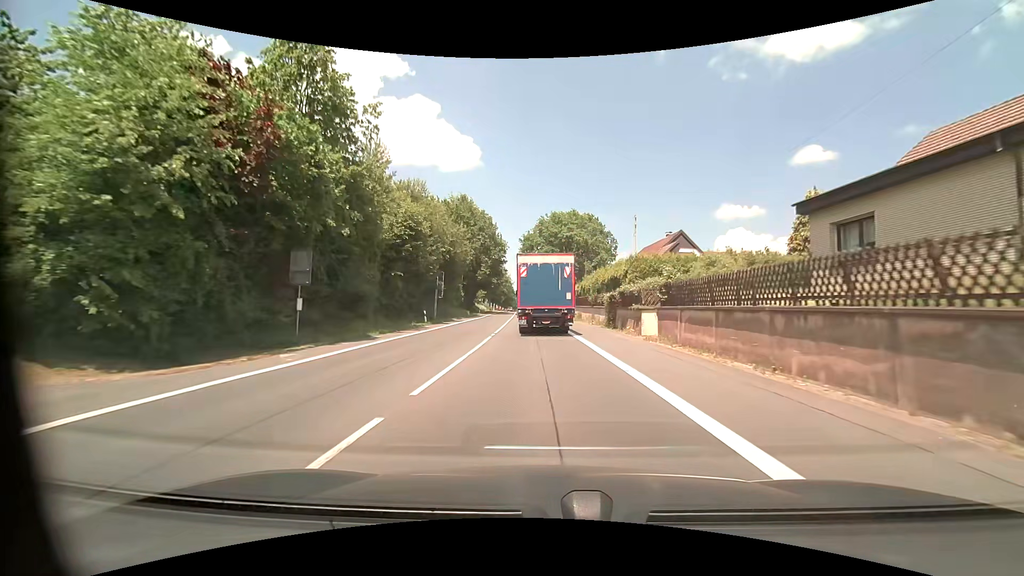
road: primary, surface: asphalt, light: Day
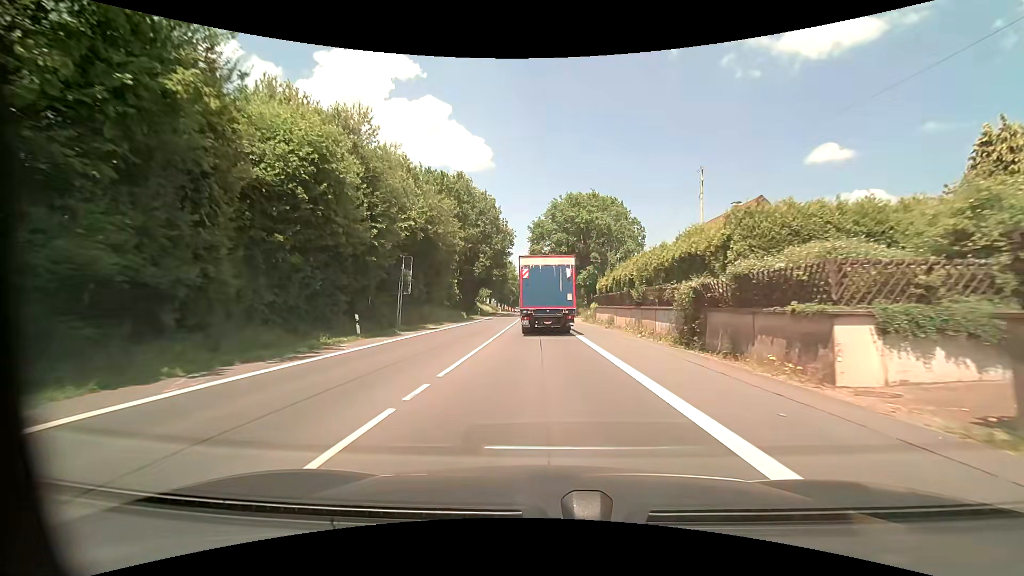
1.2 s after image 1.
(-0.2, +16.0) m; -1°
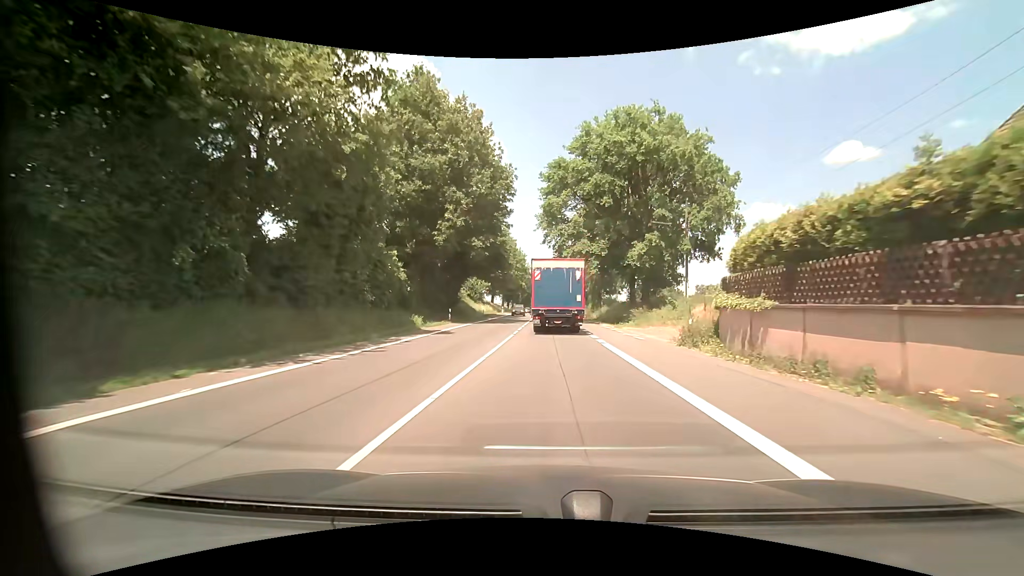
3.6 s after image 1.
(-0.7, +32.3) m; -2°
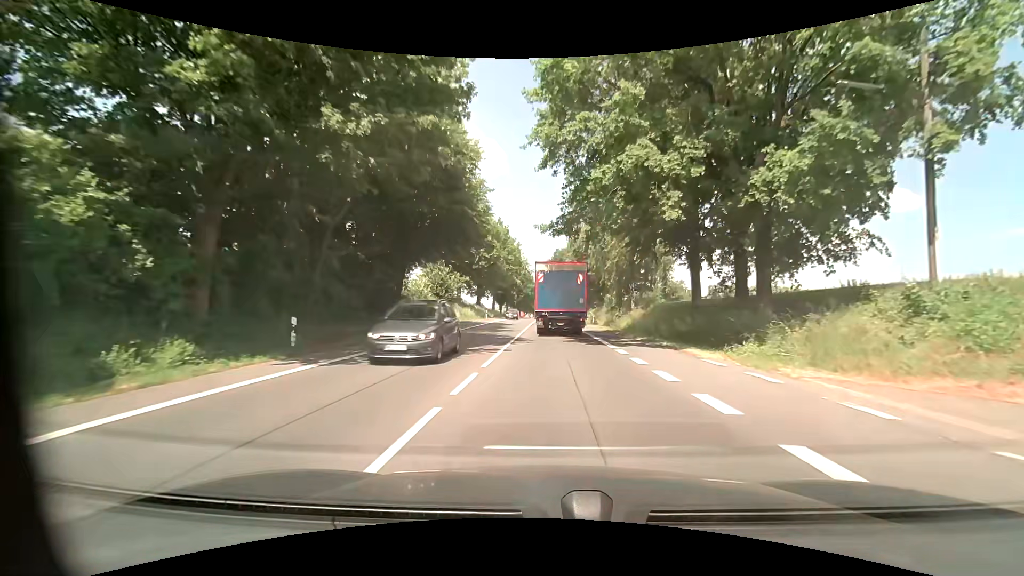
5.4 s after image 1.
(+0.1, +25.2) m; 0°
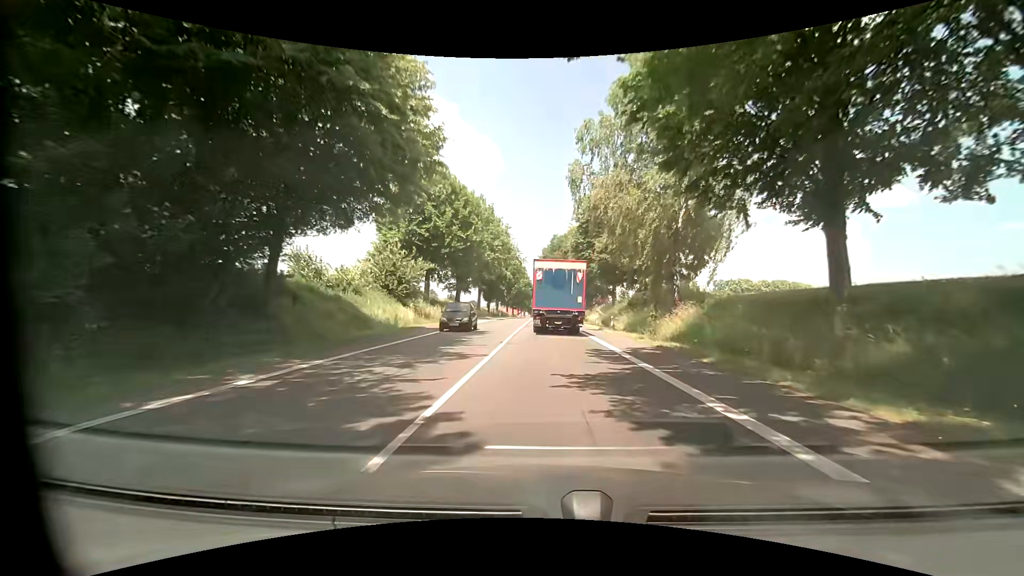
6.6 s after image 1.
(+0.1, +17.7) m; +1°
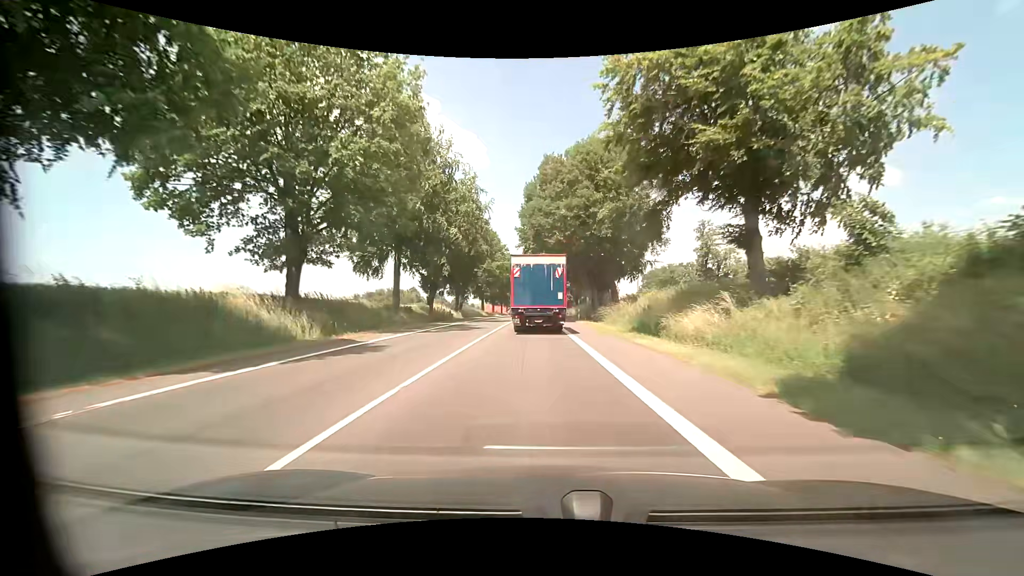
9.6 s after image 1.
(+0.4, +46.1) m; +1°
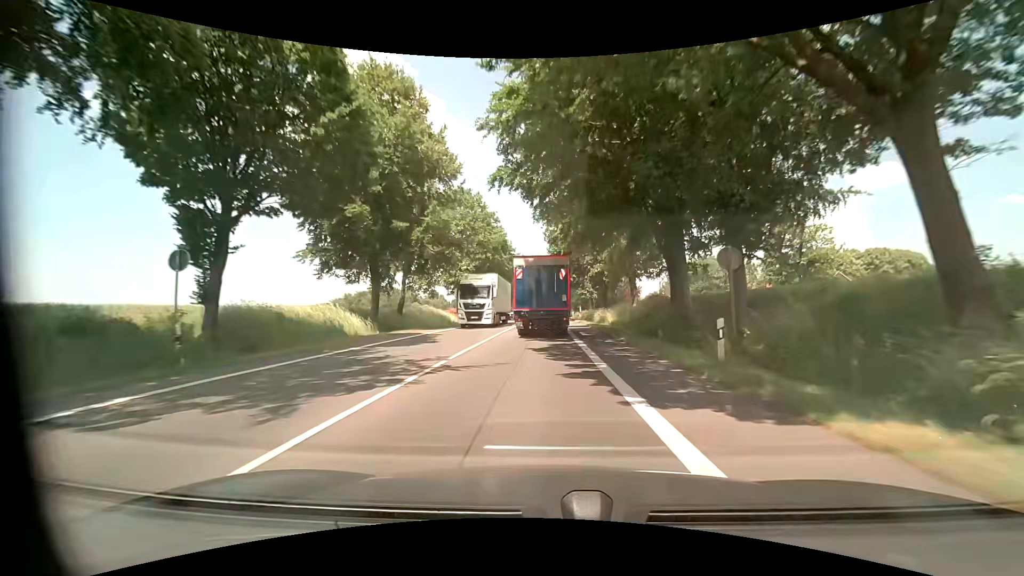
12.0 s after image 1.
(-0.4, +37.3) m; -1°
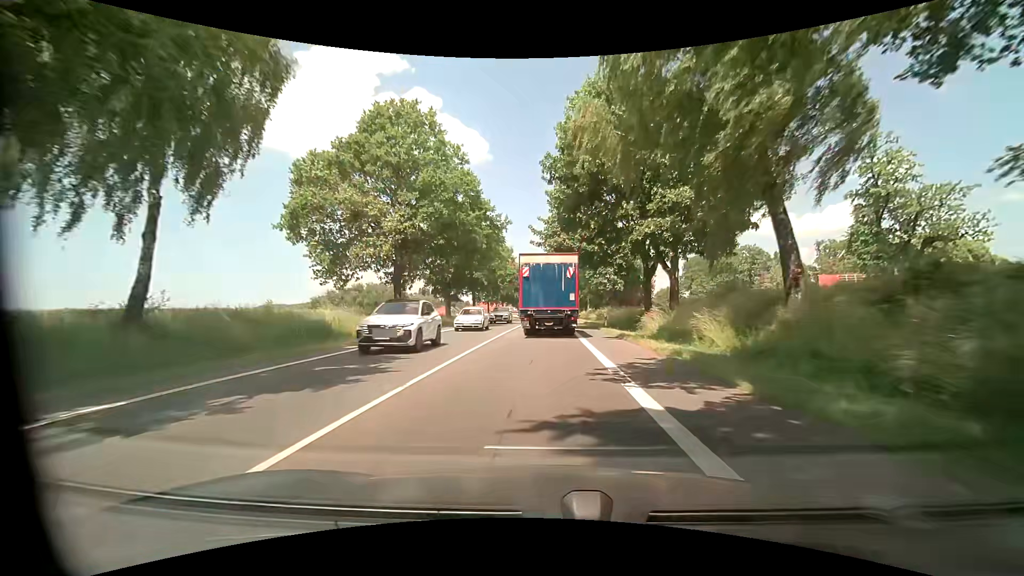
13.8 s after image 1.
(0.0, +28.3) m; 0°
(0, +10) (0, +20) (0, +30) (0, +40) (0, +50) (0, +60) (+1, +70) (+1, +80) (+1, +90) (+1, +100) m
